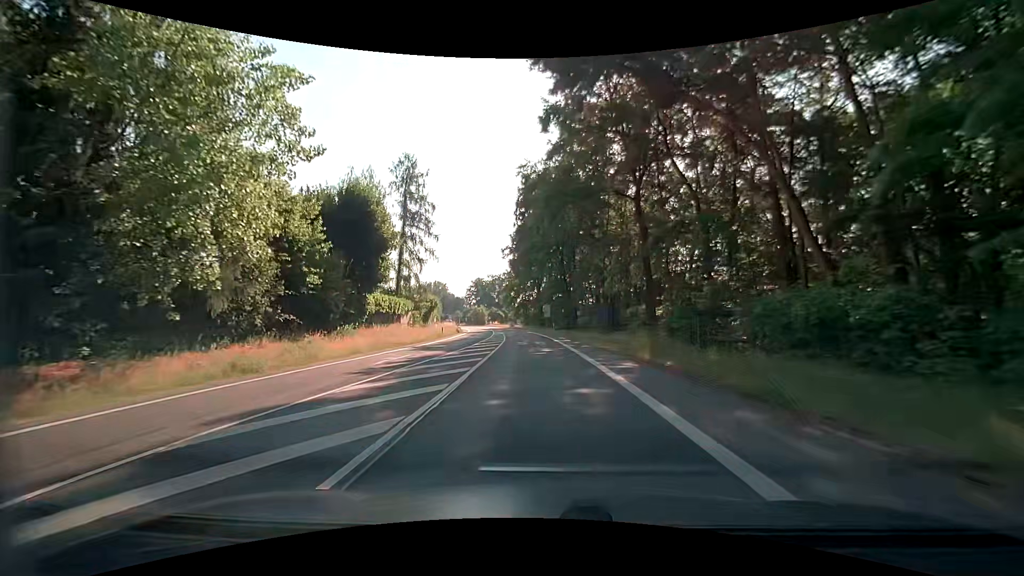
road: secondary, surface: asphalt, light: Day
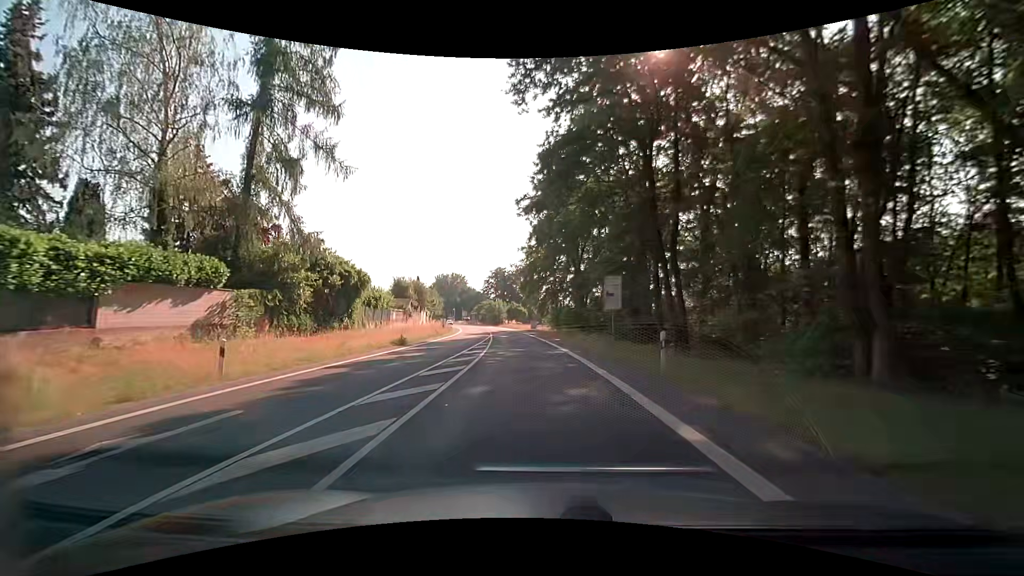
(-1.3, +39.3) m; -3°
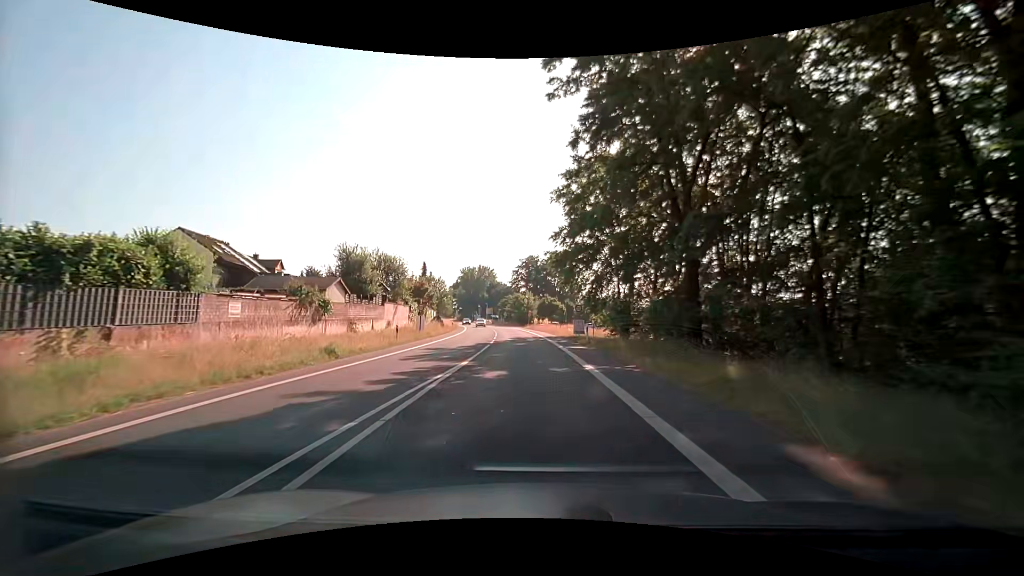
(-1.6, +31.3) m; -5°
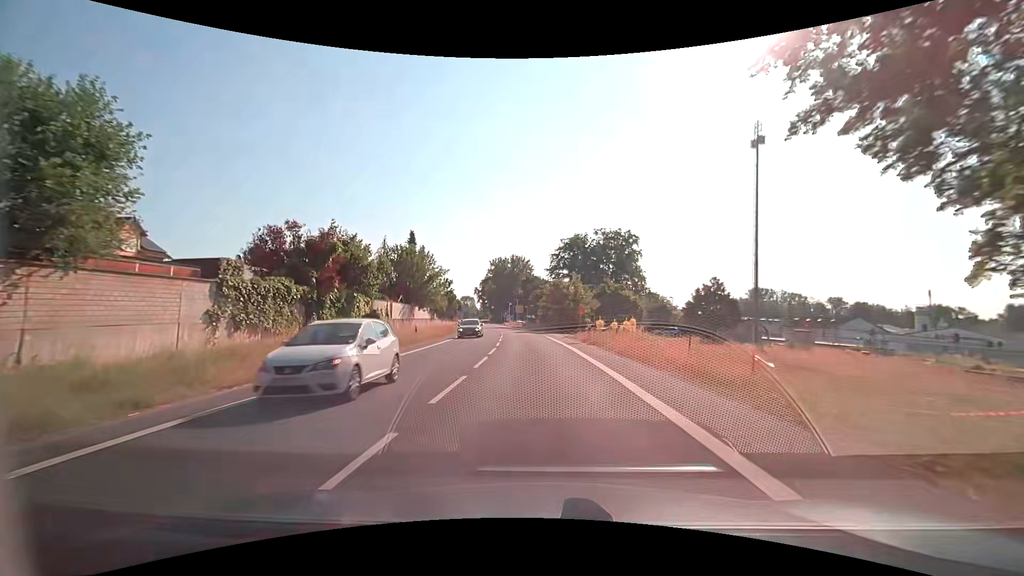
(-1.6, +39.1) m; -5°
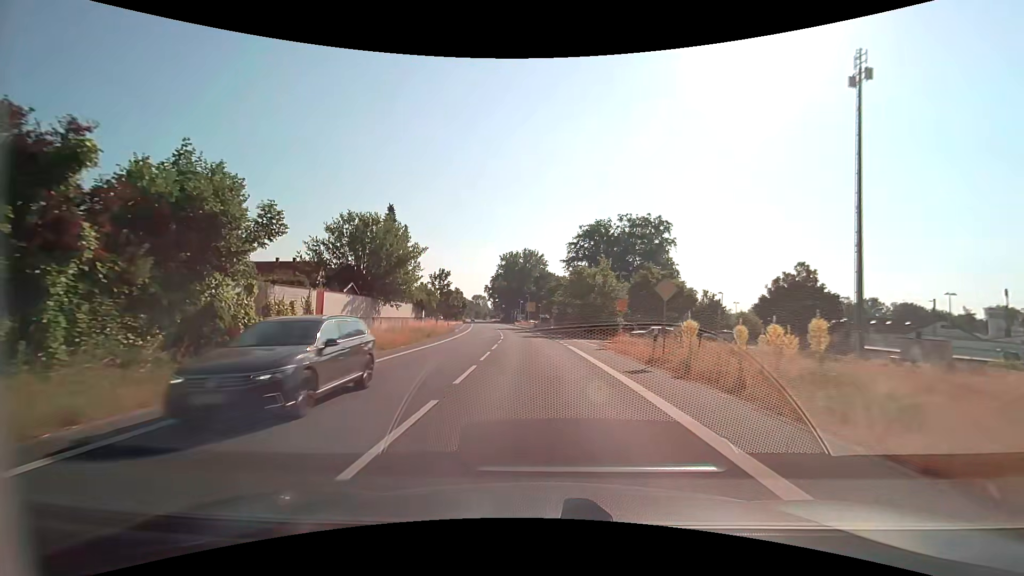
(-0.1, +15.7) m; -1°
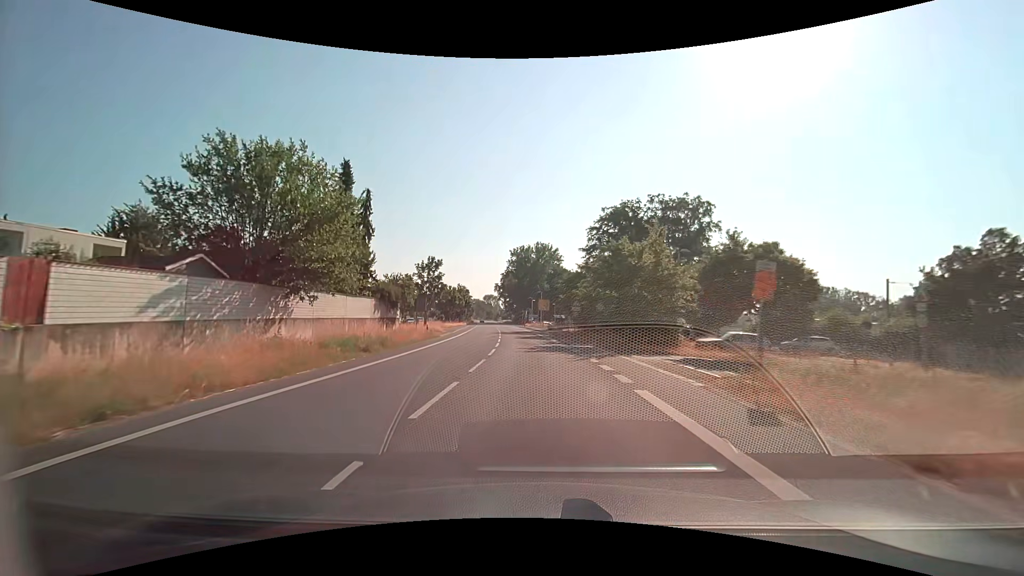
(-0.2, +15.7) m; -2°
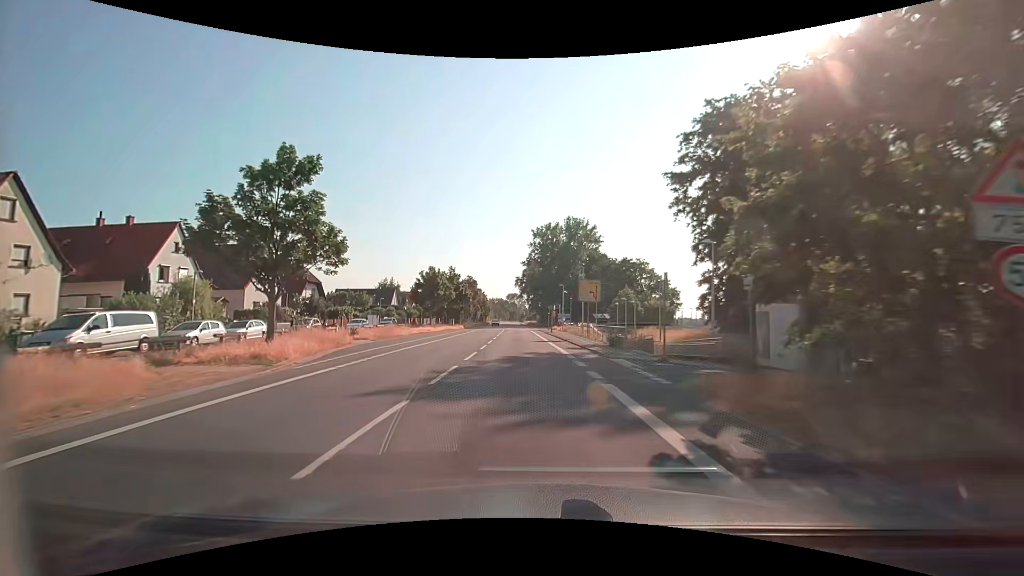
(-1.3, +39.2) m; -3°
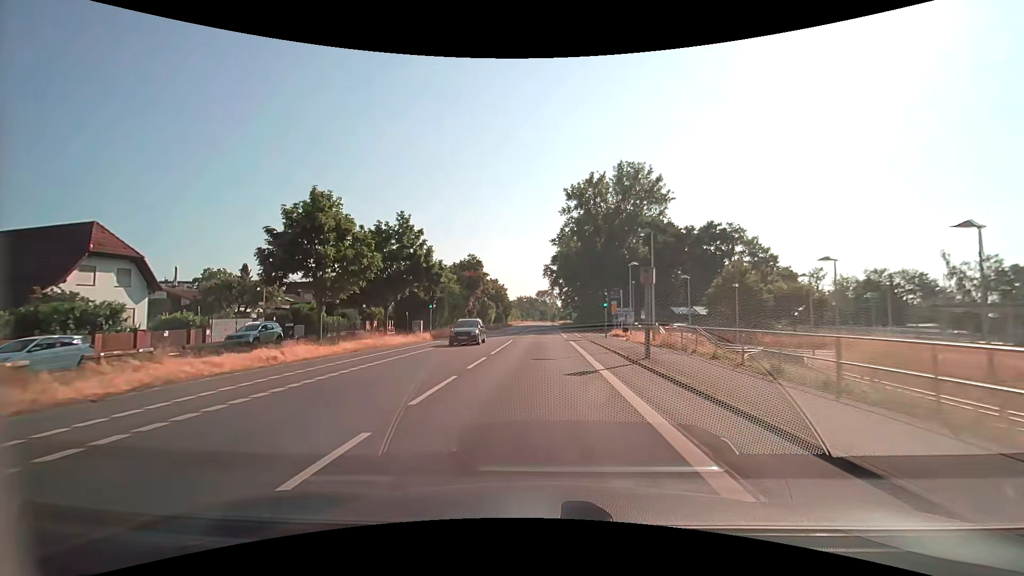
(-1.3, +39.1) m; -4°
(0, +10) (0, +20) (0, +30) (0, +40) (0, +50) (0, +60) (0, +70) (0, +80) (0, +90) (0, +100) m
